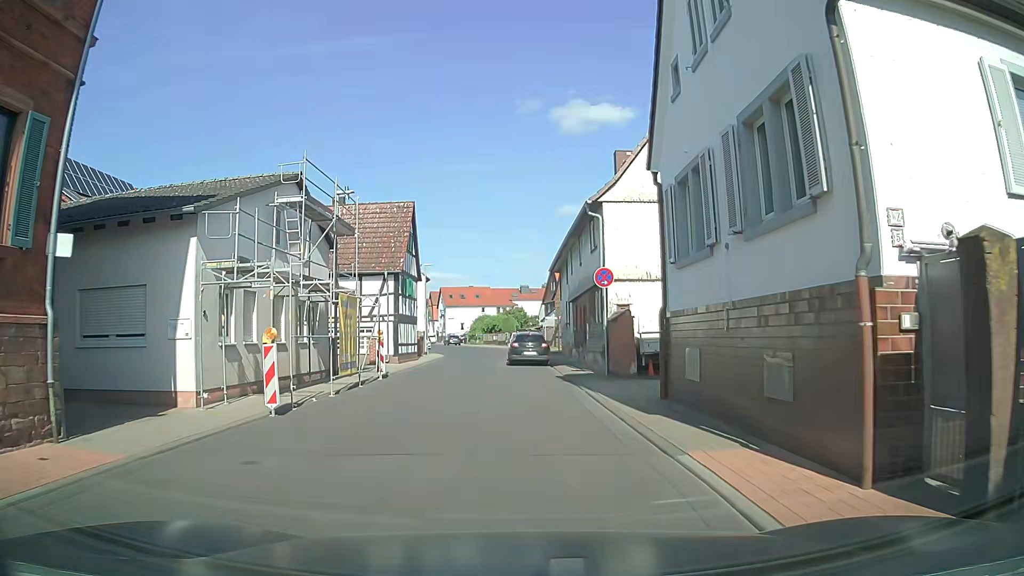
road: unclassified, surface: asphalt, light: Day
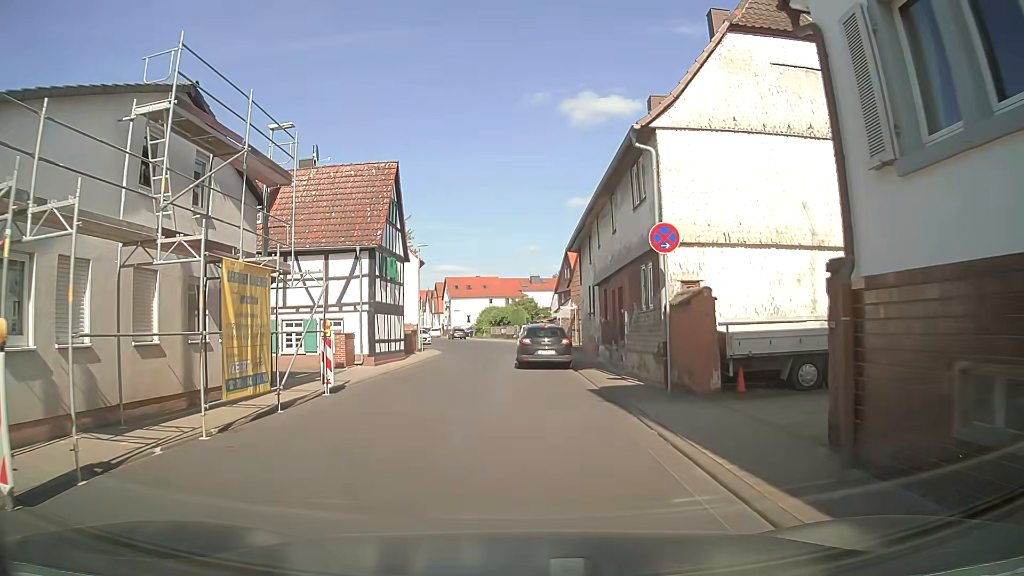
(-0.2, +7.3) m; -3°
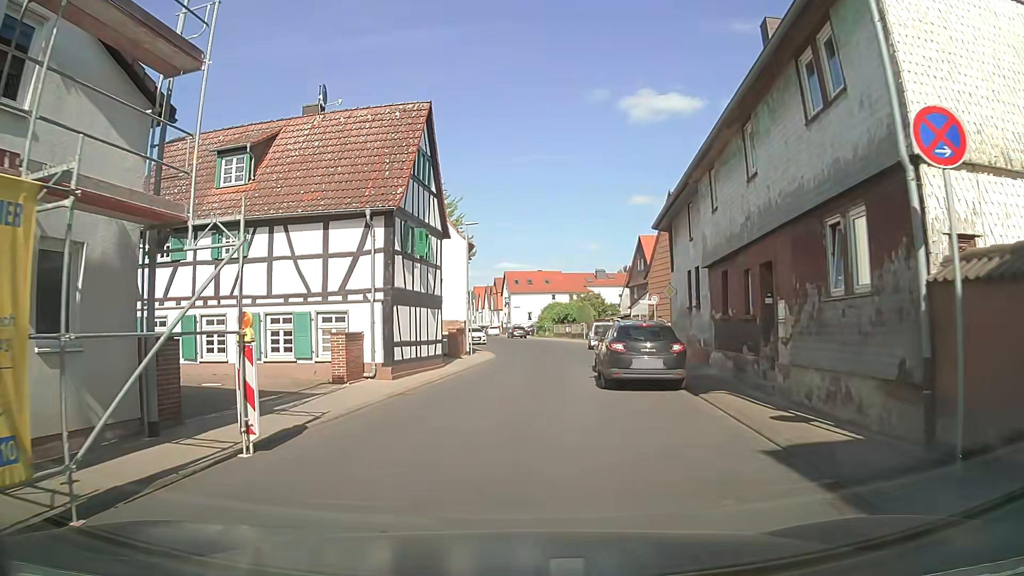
(-0.1, +7.6) m; -4°
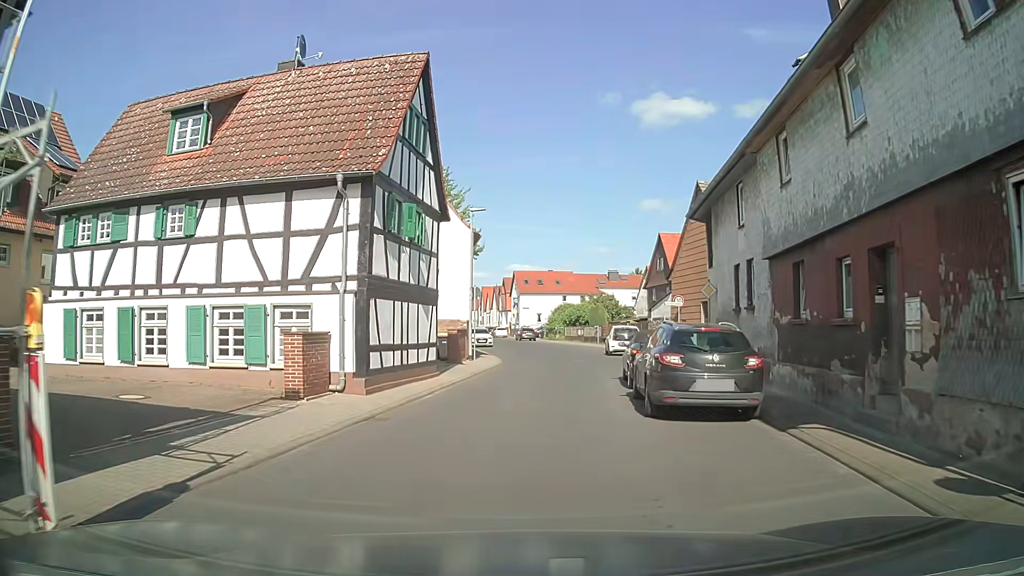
(0.0, +4.0) m; -1°
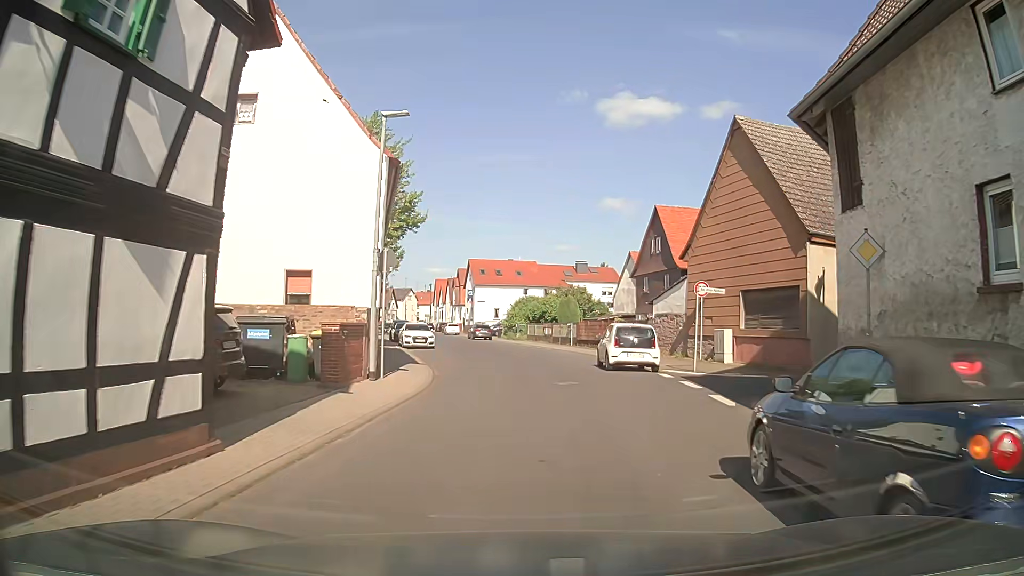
(+0.3, +12.3) m; +4°
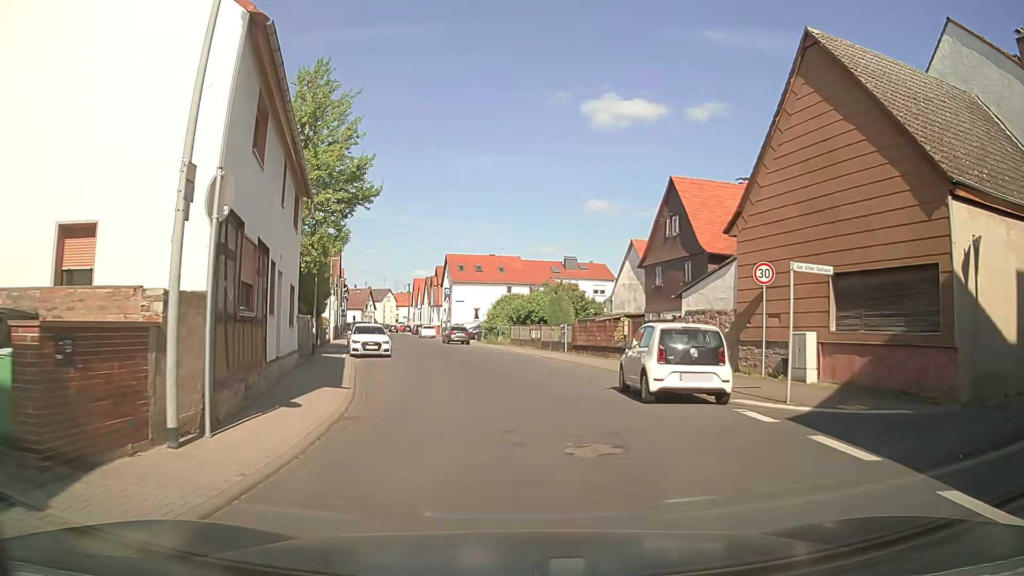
(+0.1, +8.6) m; +1°
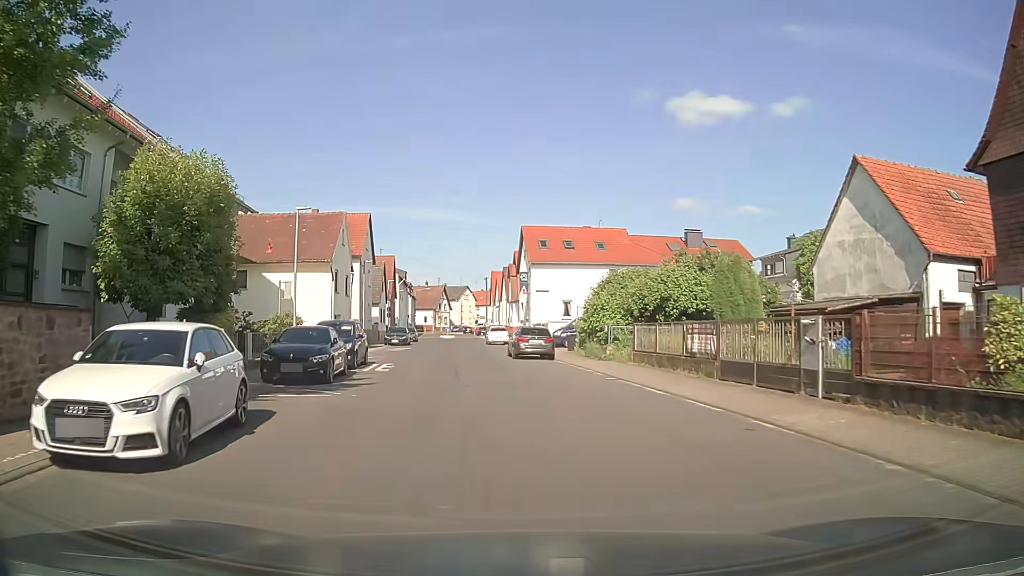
(-0.9, +23.5) m; -7°
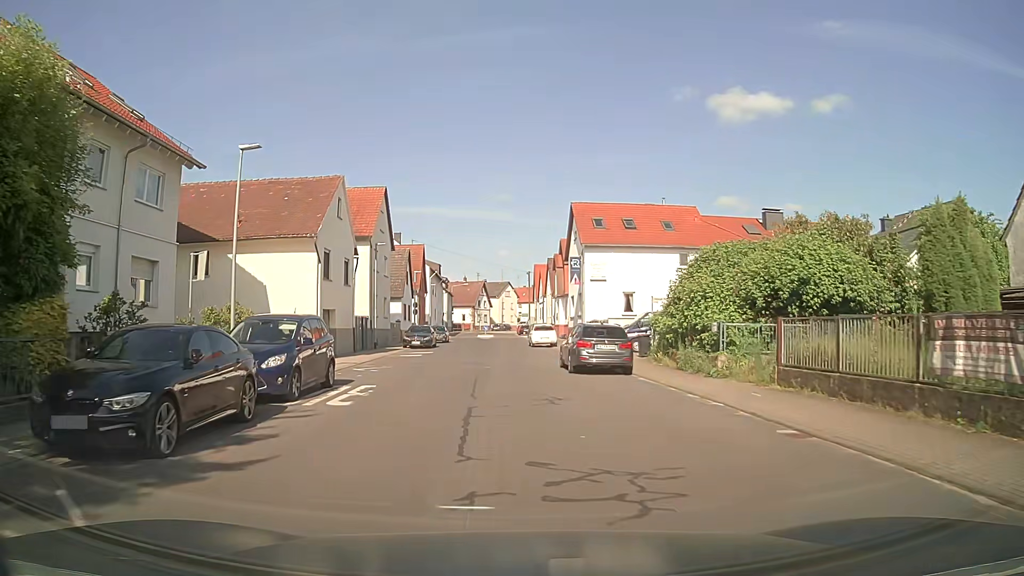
(-0.4, +10.1) m; -4°
(0, +10) (-1, +20) (-1, +30) (-1, +40) (-1, +50) (-1, +60) (-1, +70) (-2, +80) (-2, +90) (-2, +100) m
